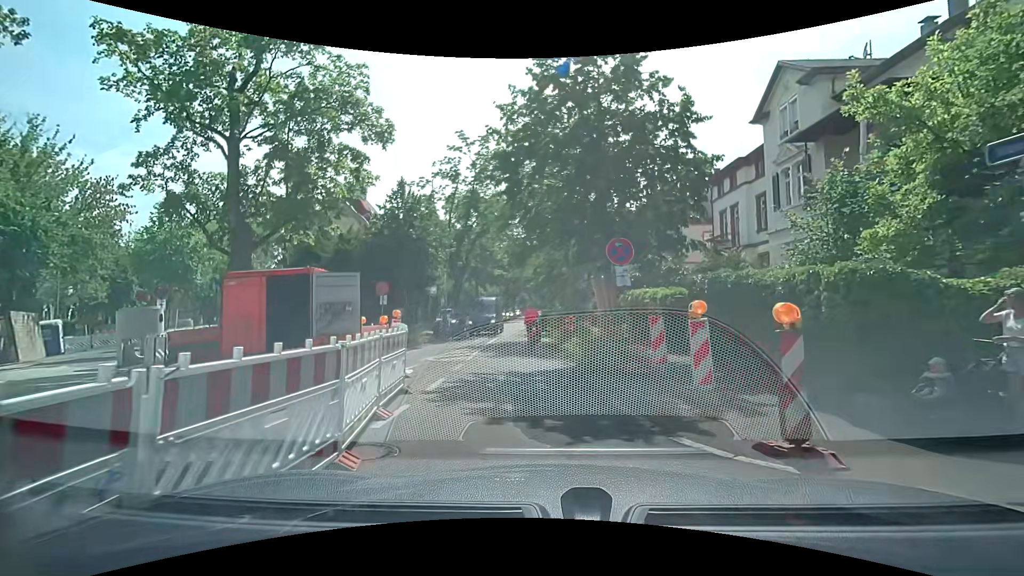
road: unclassified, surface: asphalt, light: Day
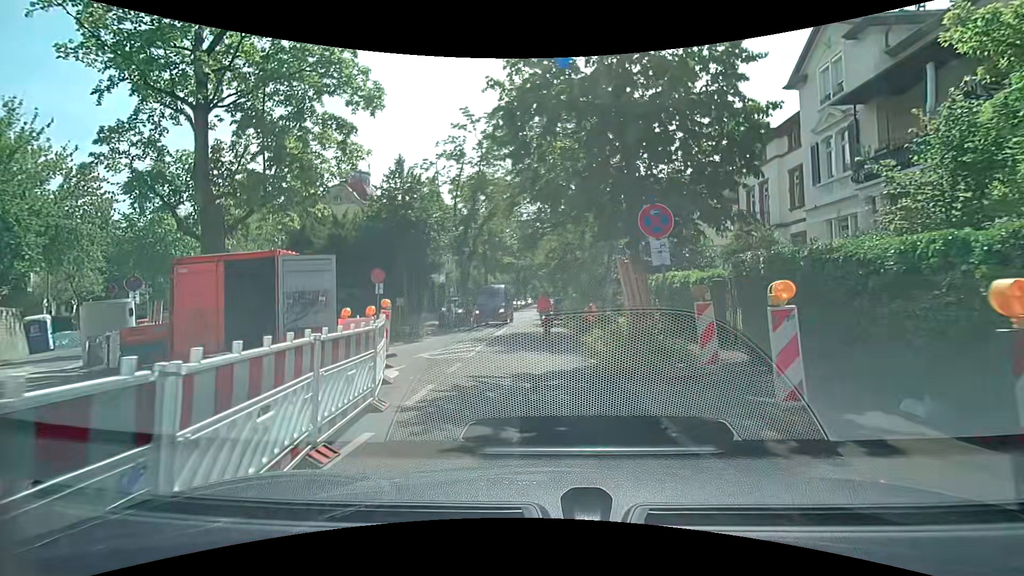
(0.0, +2.3) m; 0°
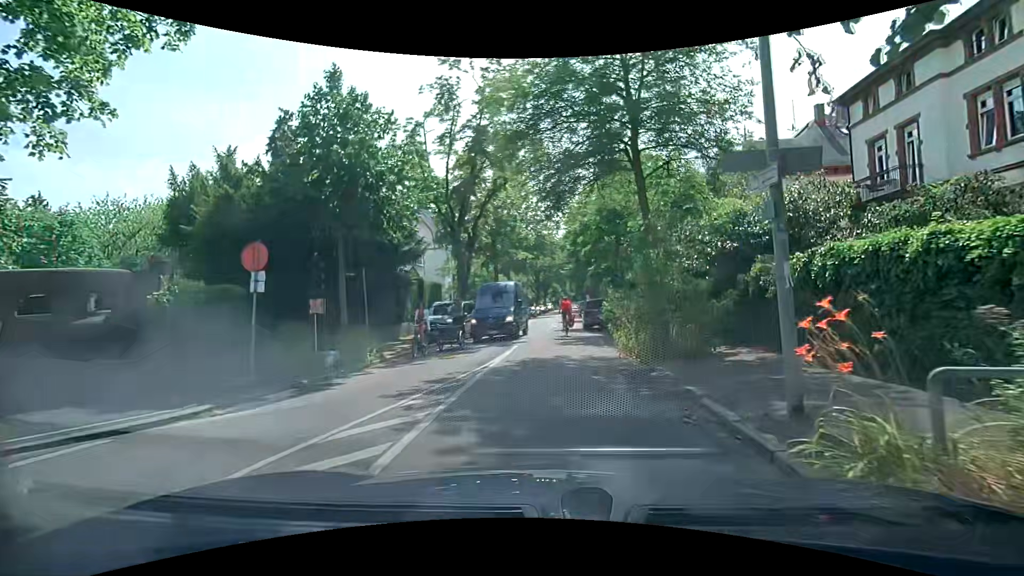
(-0.5, +10.2) m; -3°
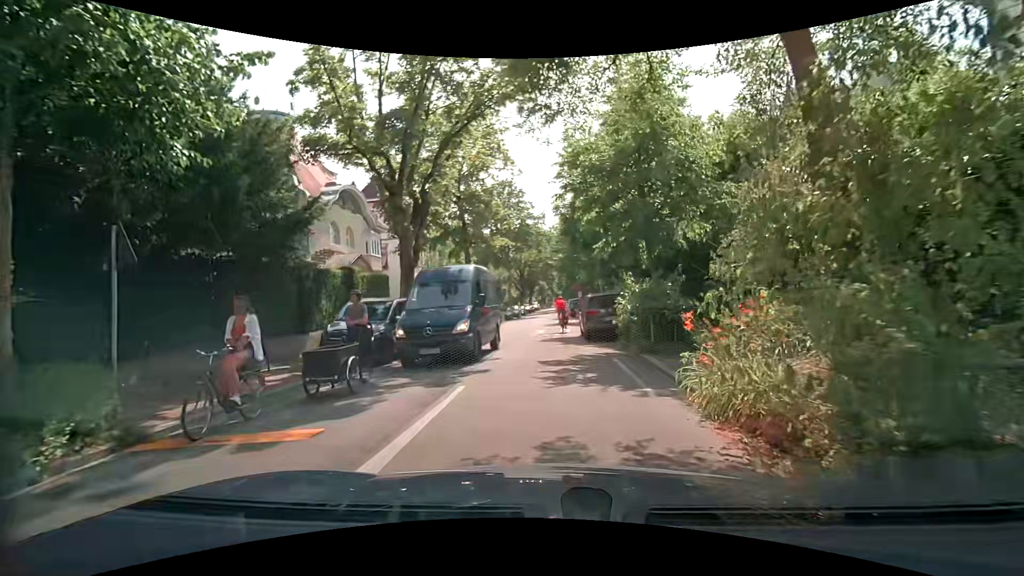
(0.0, +8.9) m; 0°
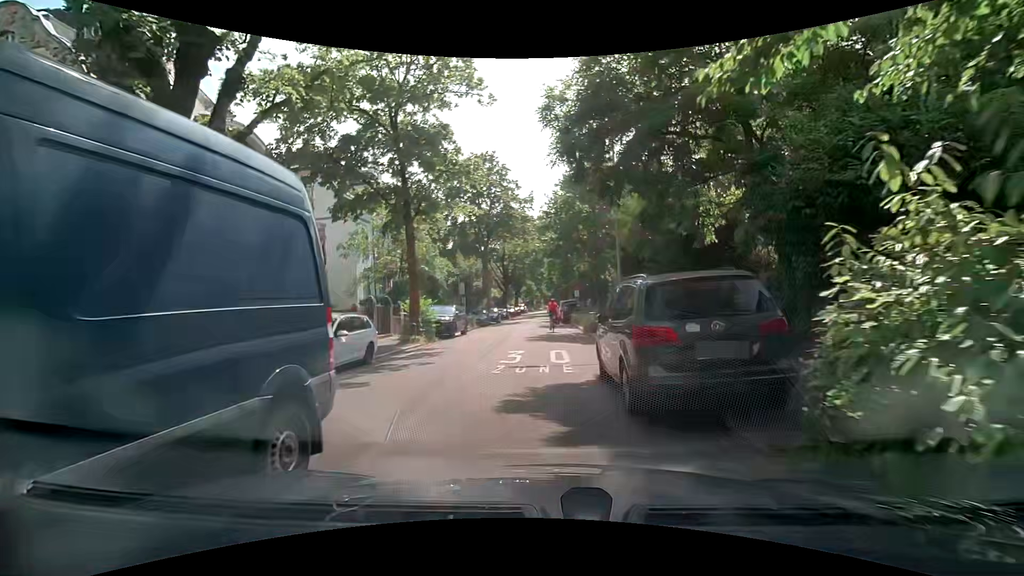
(+0.4, +12.0) m; +3°
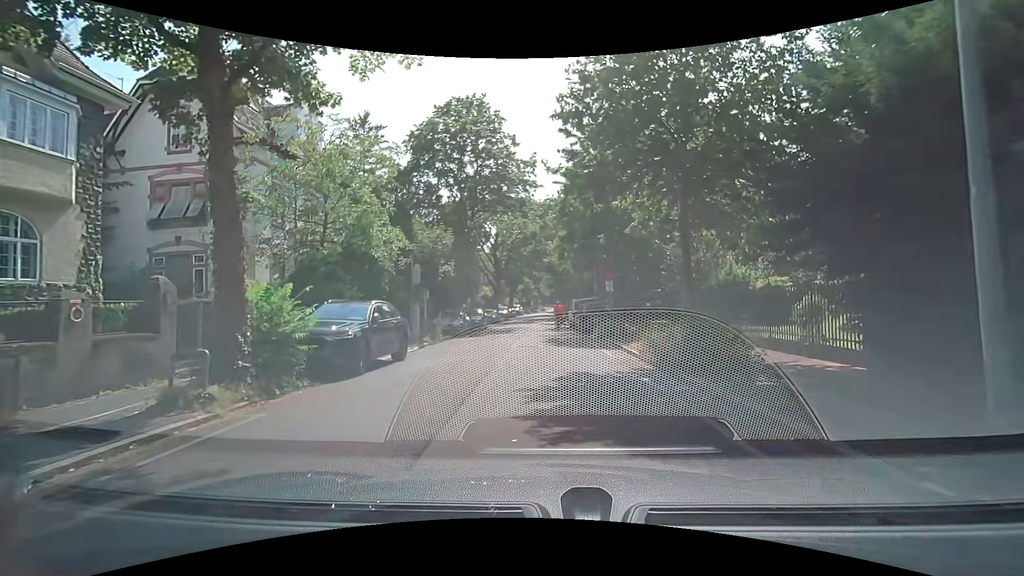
(-0.9, +14.5) m; -1°
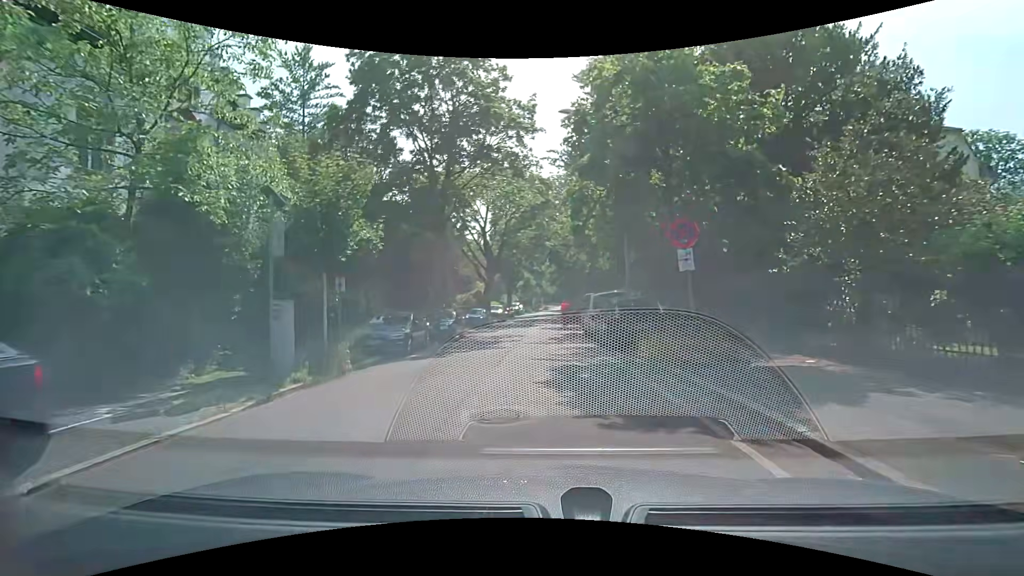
(+0.2, +11.3) m; +1°
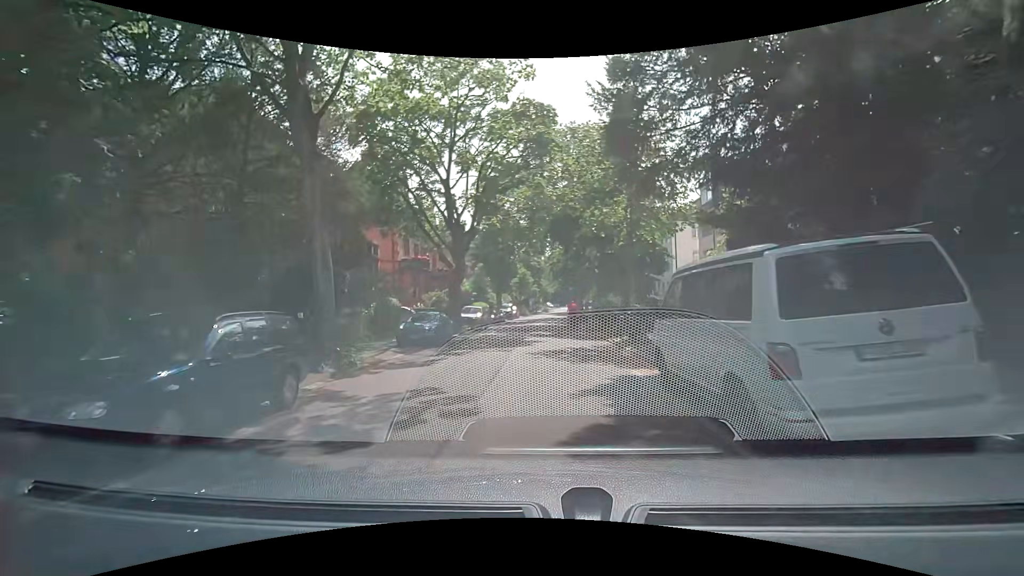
(-0.1, +16.5) m; 0°
(0, +10) (0, +20) (0, +30) (0, +40) (0, +50) (+1, +60) (+2, +70) (+3, +80) (+4, +90) (+5, +100) m
